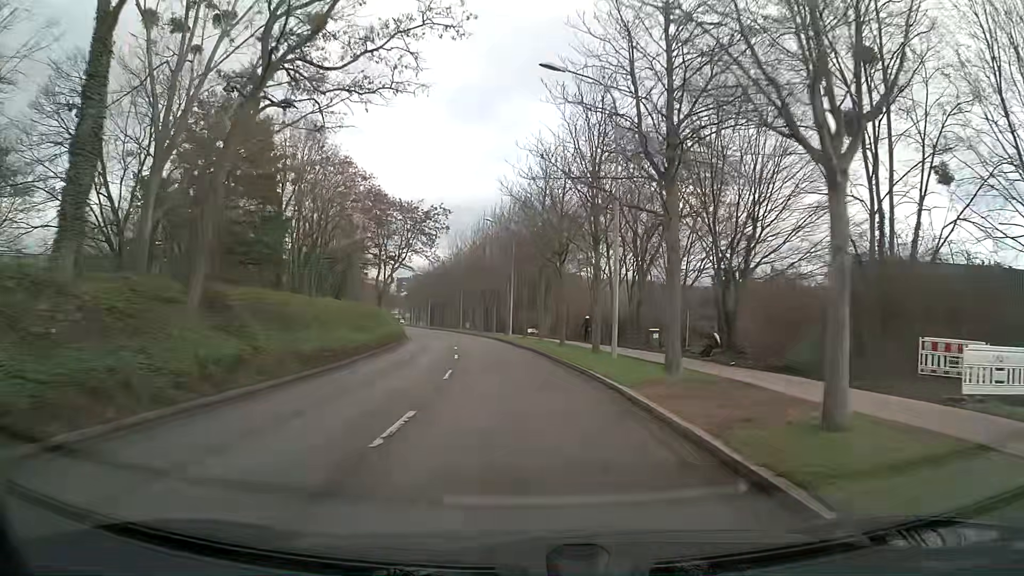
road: tertiary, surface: asphalt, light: Day
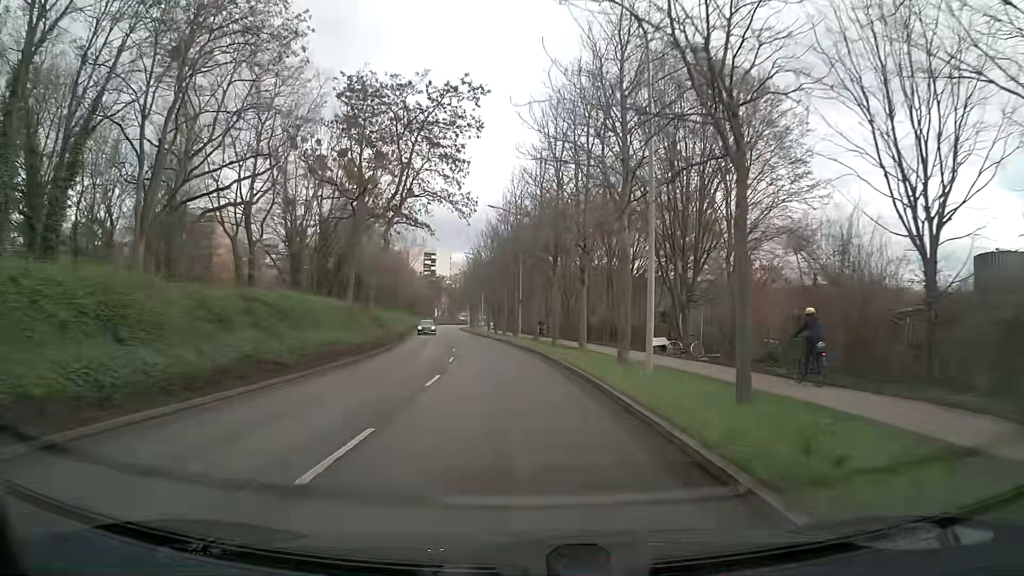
(-2.1, +37.8) m; -6°
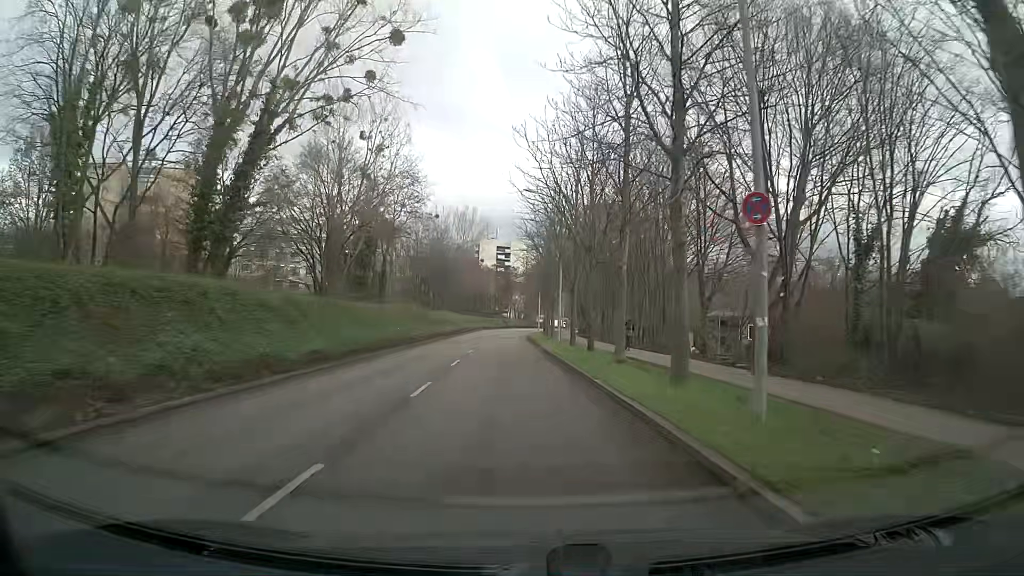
(-3.3, +38.4) m; -9°
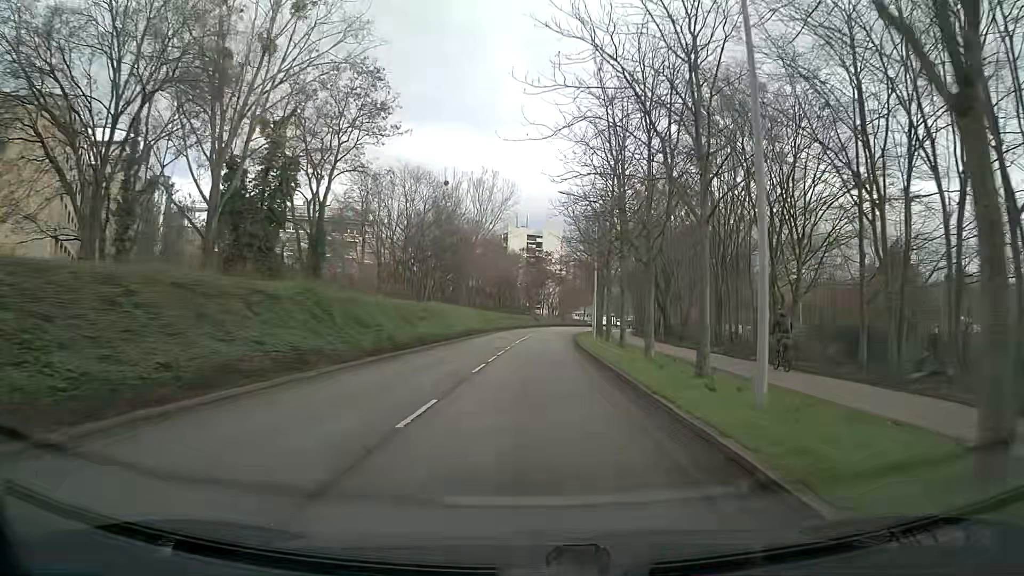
(-0.7, +31.1) m; -2°
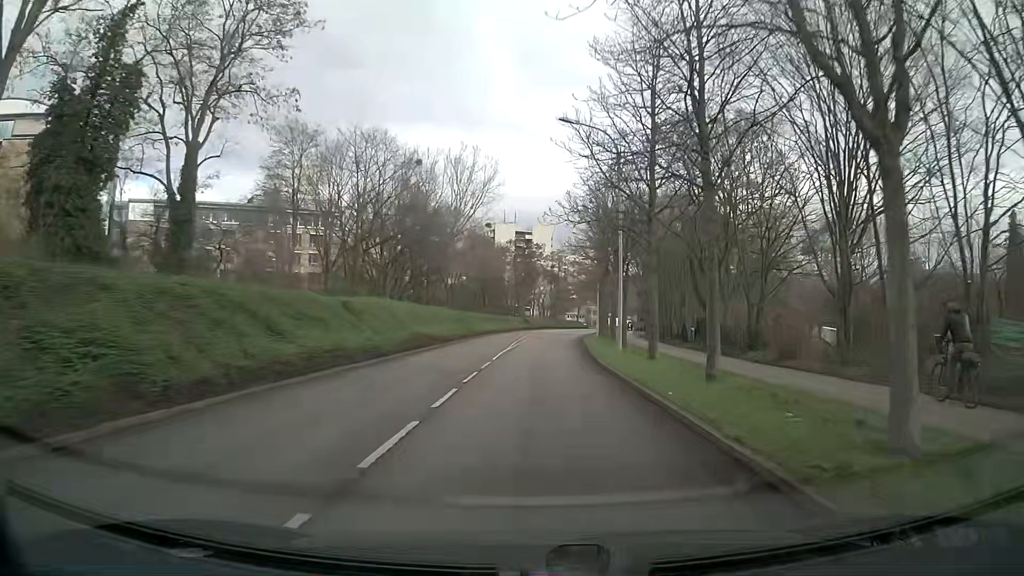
(+0.1, +15.6) m; +2°
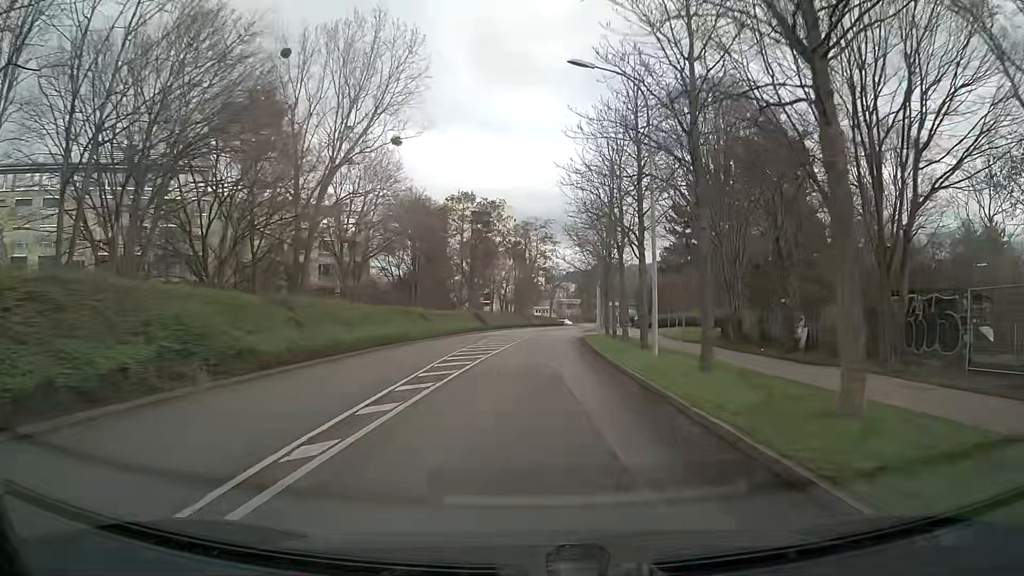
(+0.2, +38.6) m; +1°
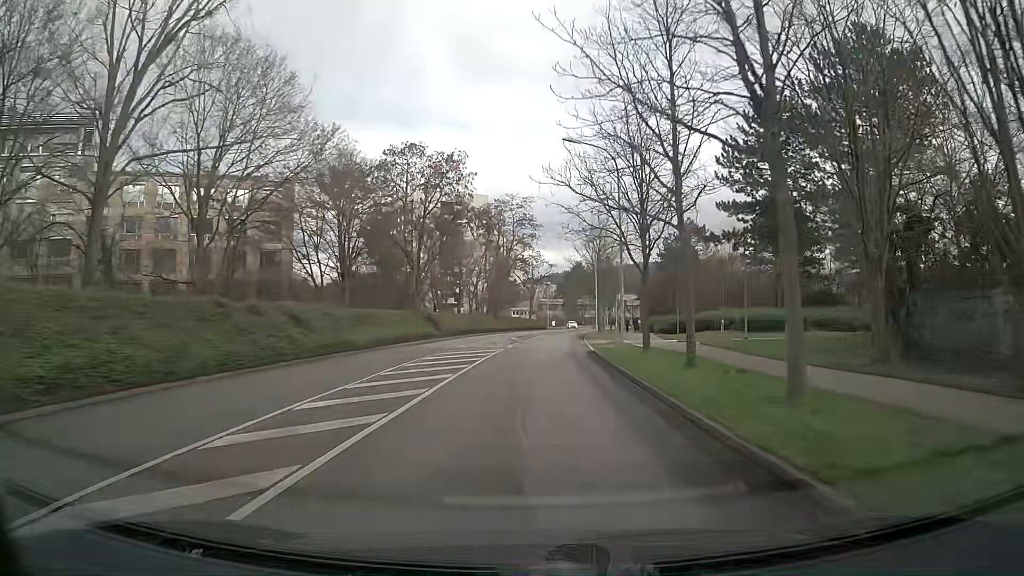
(+0.6, +22.7) m; +2°
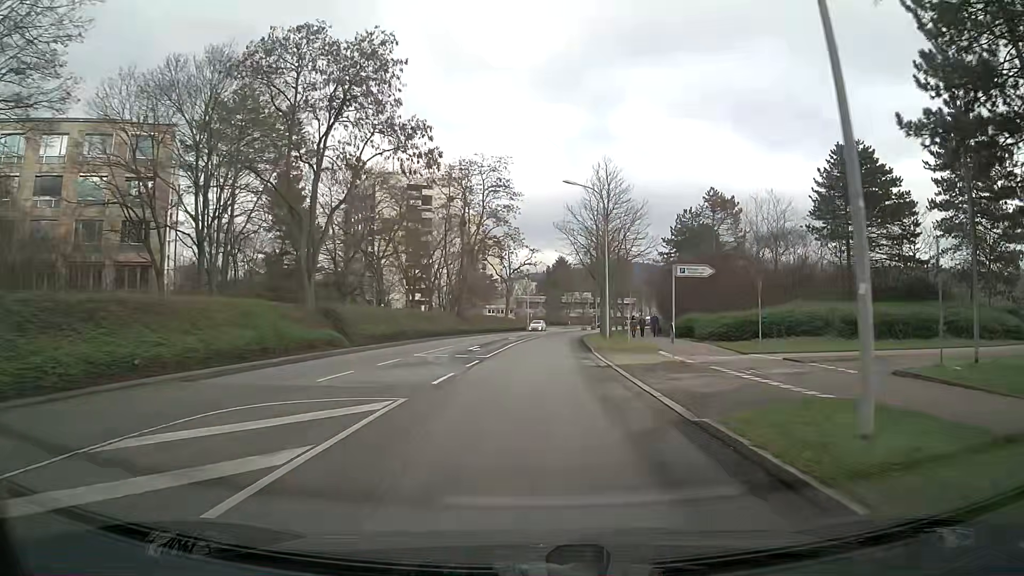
(+0.4, +22.5) m; +2°
(0, +10) (0, +20) (0, +30) (+1, +40) (+1, +50) (+2, +60) (+4, +70) (+6, +80) (+8, +89) (+10, +99) m
